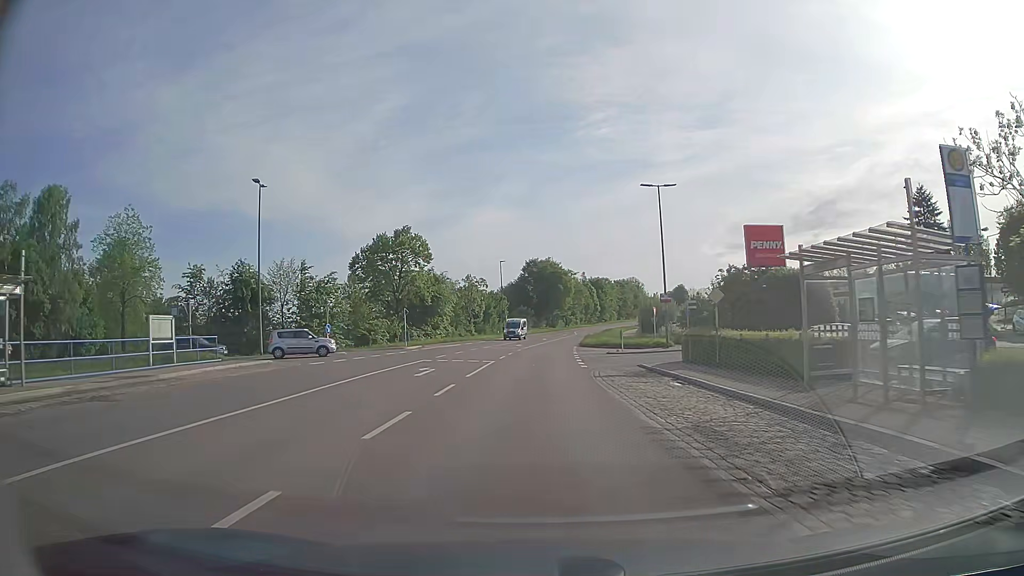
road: secondary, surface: asphalt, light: Day
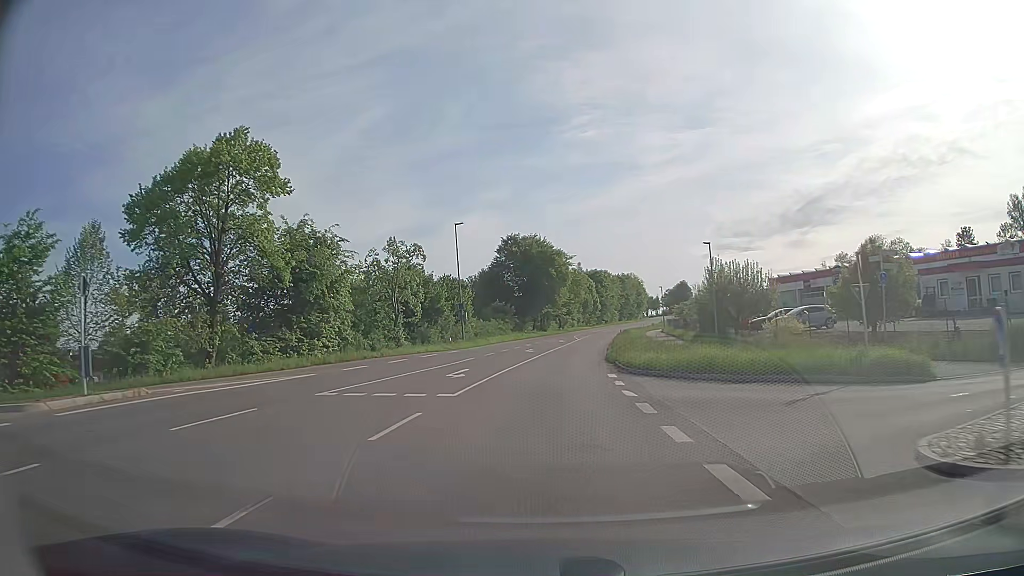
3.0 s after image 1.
(+0.2, +37.5) m; +1°
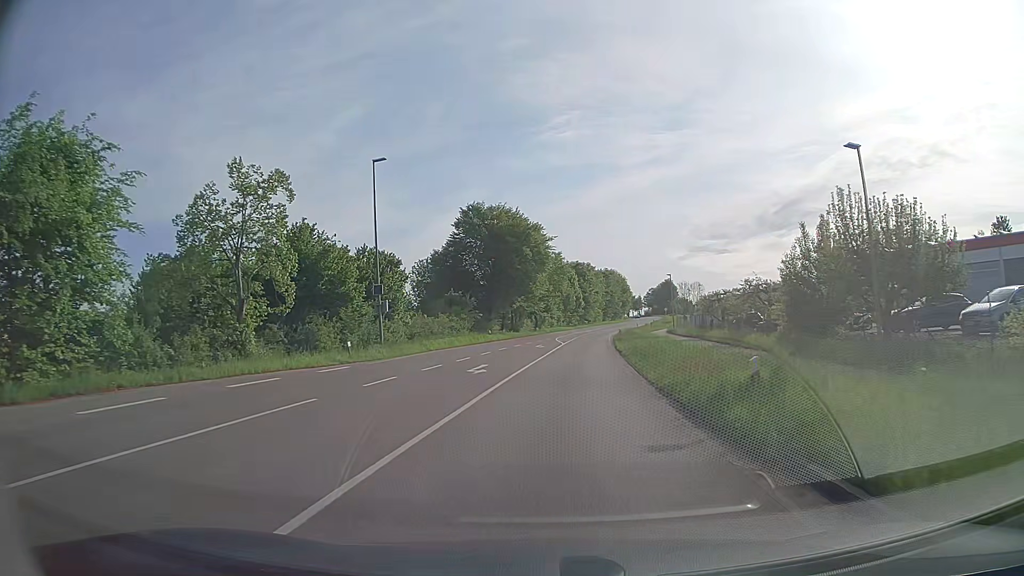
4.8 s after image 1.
(+0.4, +22.2) m; +2°
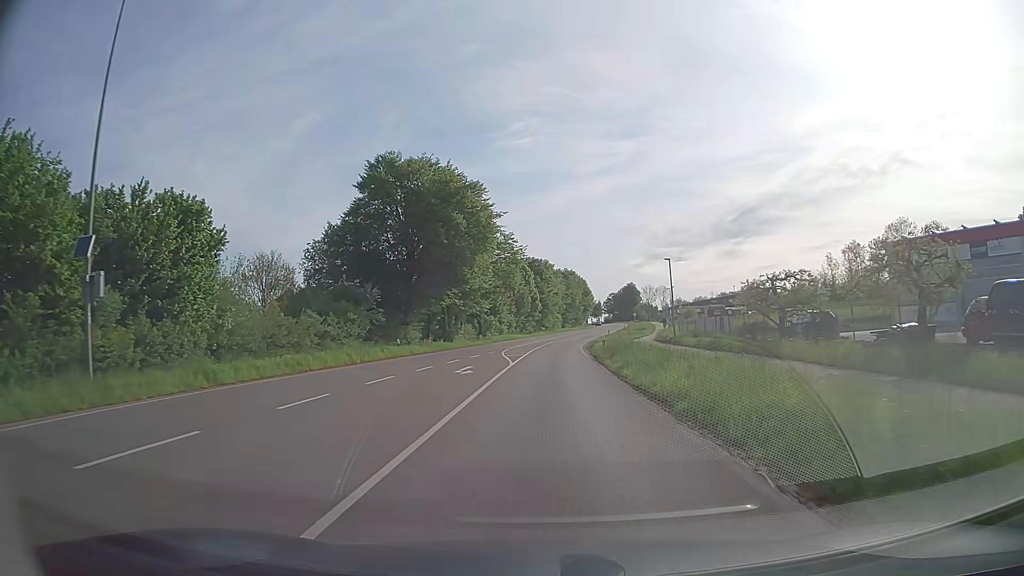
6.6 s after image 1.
(+0.8, +21.9) m; +4°
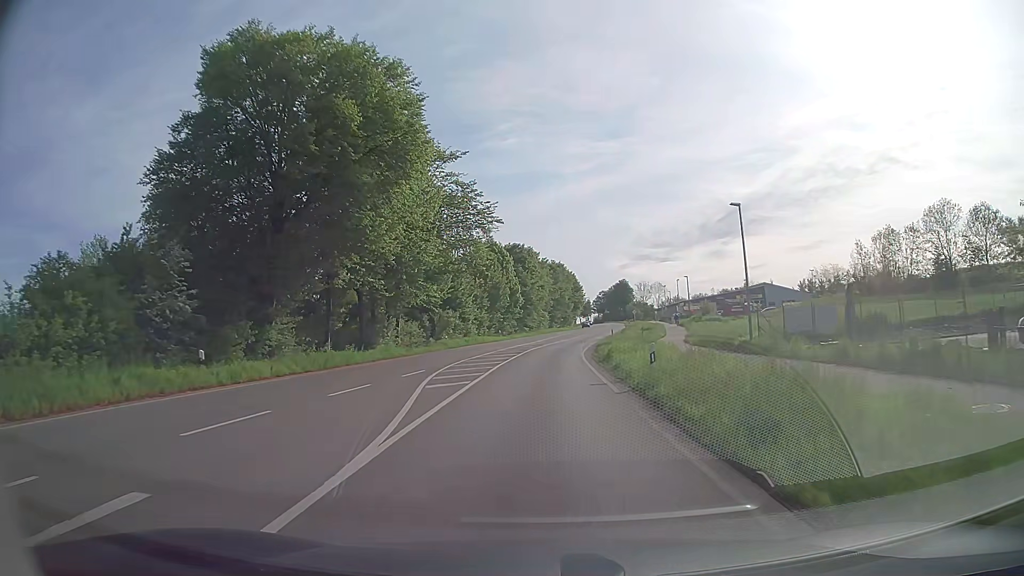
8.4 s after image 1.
(+0.3, +21.5) m; +1°
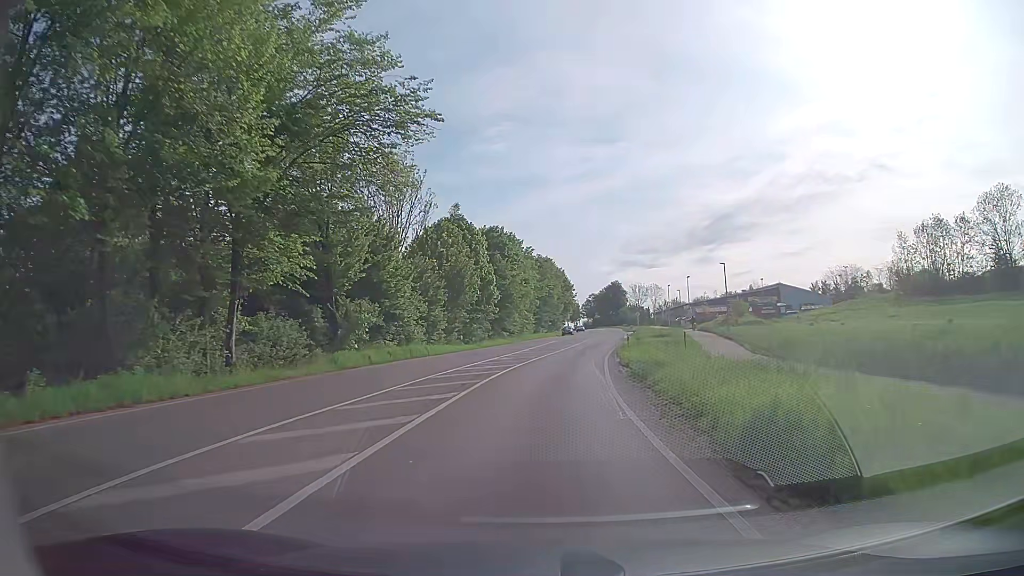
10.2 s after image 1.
(+0.1, +21.3) m; +1°
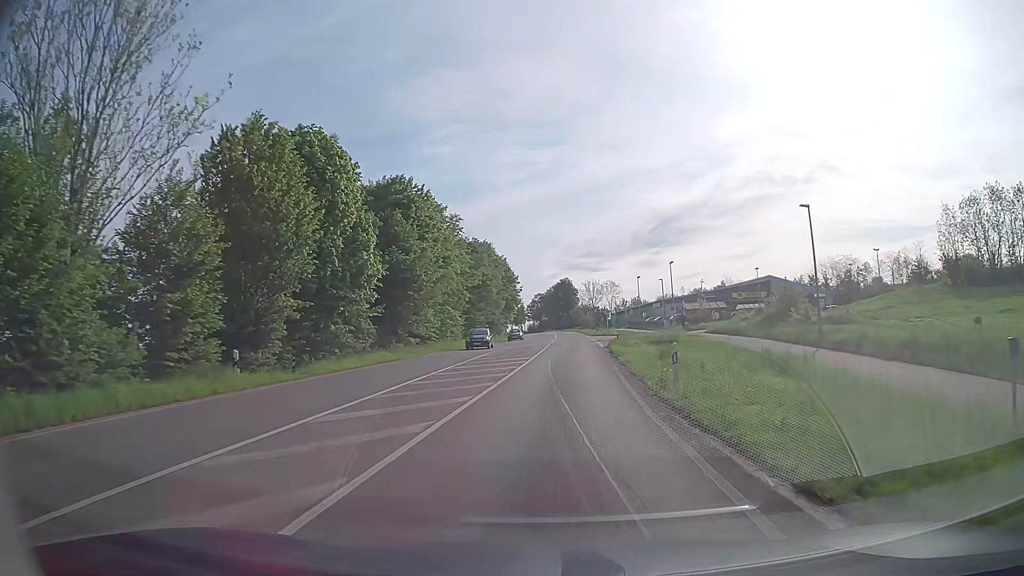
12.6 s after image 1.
(+1.0, +28.0) m; +5°
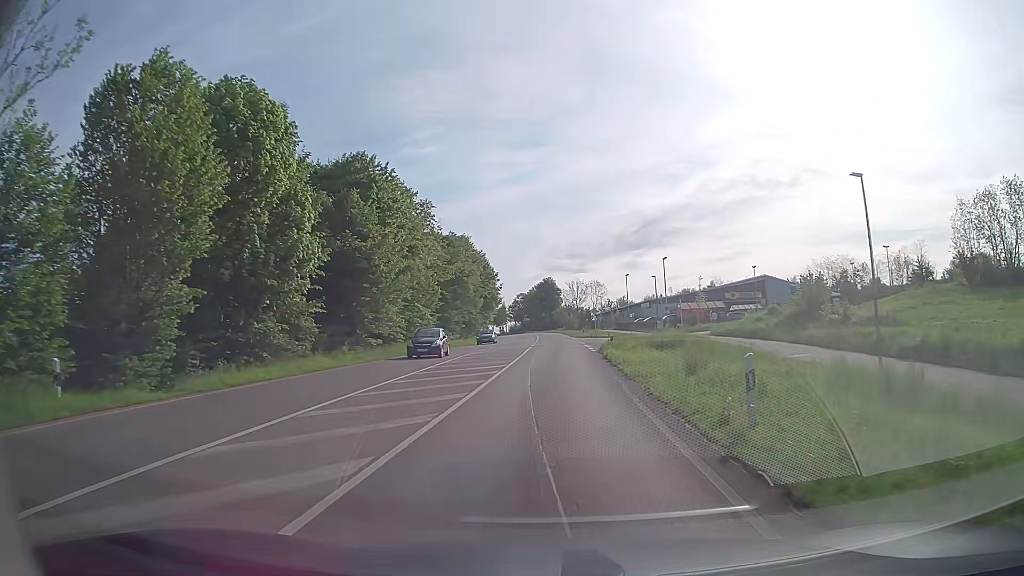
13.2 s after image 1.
(+0.1, +7.0) m; +1°
(0, +10) (+1, +20) (+1, +30) (+1, +40) (+1, +50) (+2, +60) (+2, +70) (+2, +80) (+2, +90) (+2, +100) m
